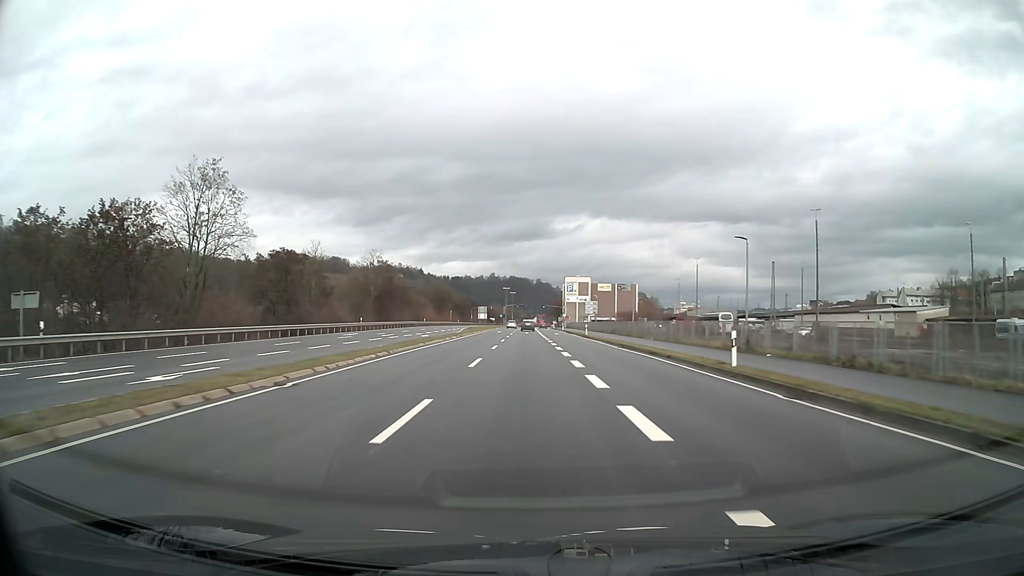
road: primary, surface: asphalt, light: Day
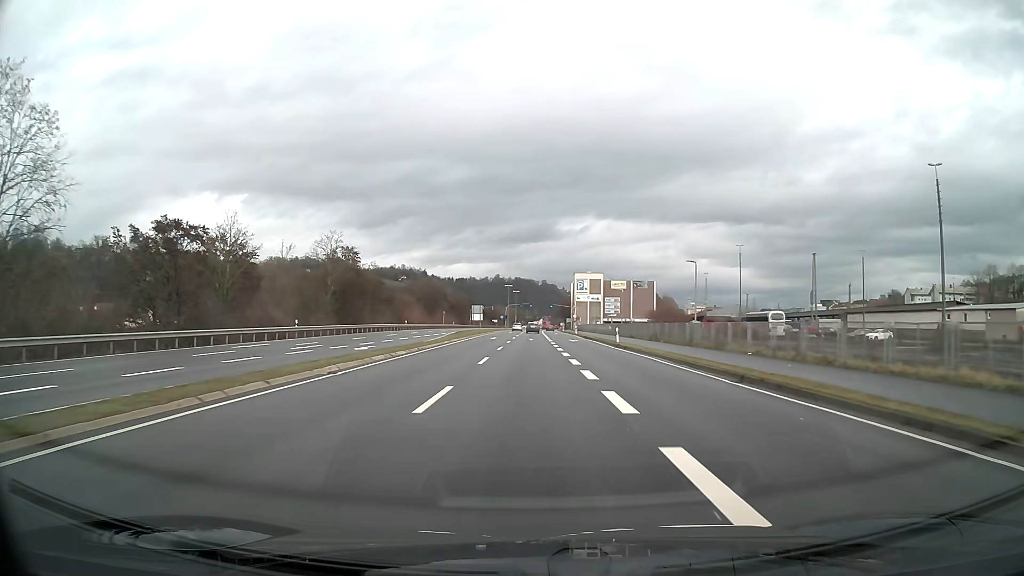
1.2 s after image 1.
(-0.1, +21.5) m; 0°
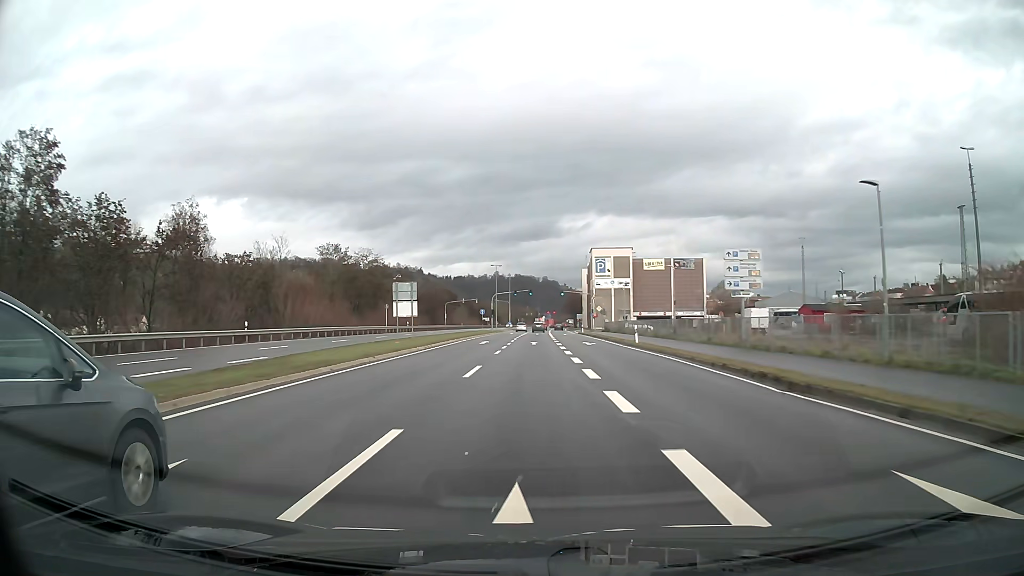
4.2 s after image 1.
(0.0, +53.8) m; 0°
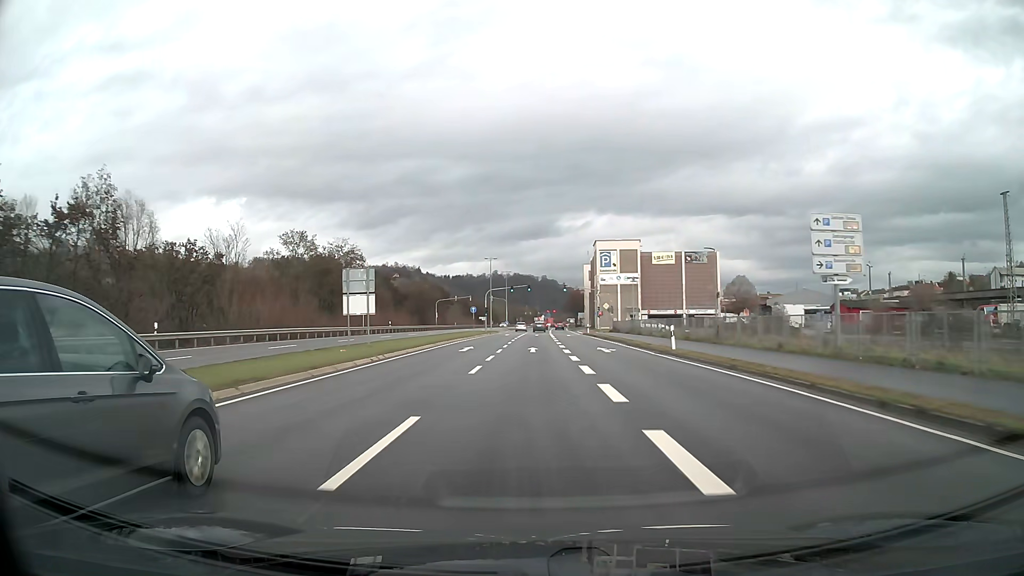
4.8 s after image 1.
(0.0, +10.8) m; 0°
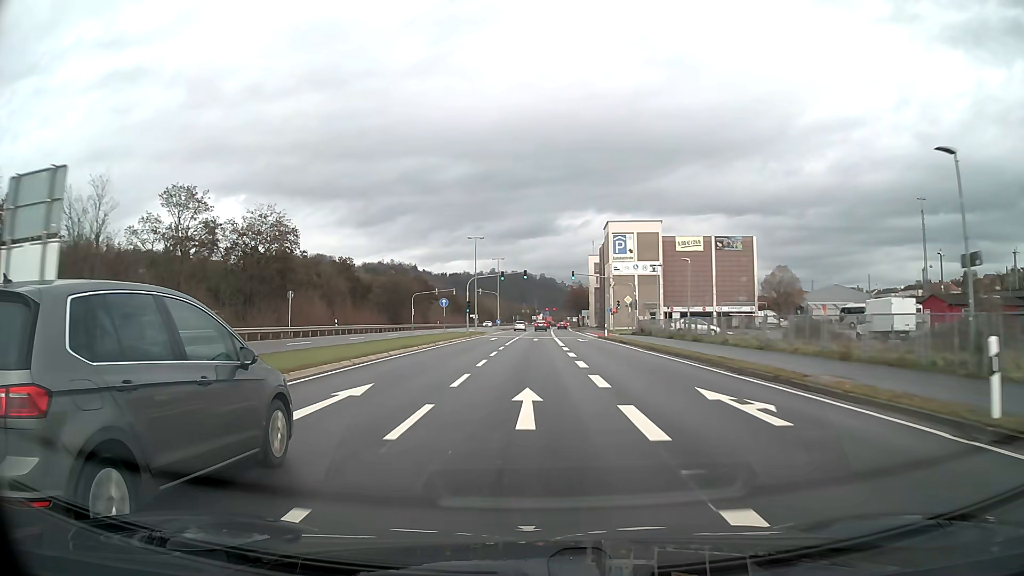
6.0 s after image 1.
(+0.1, +21.6) m; 0°
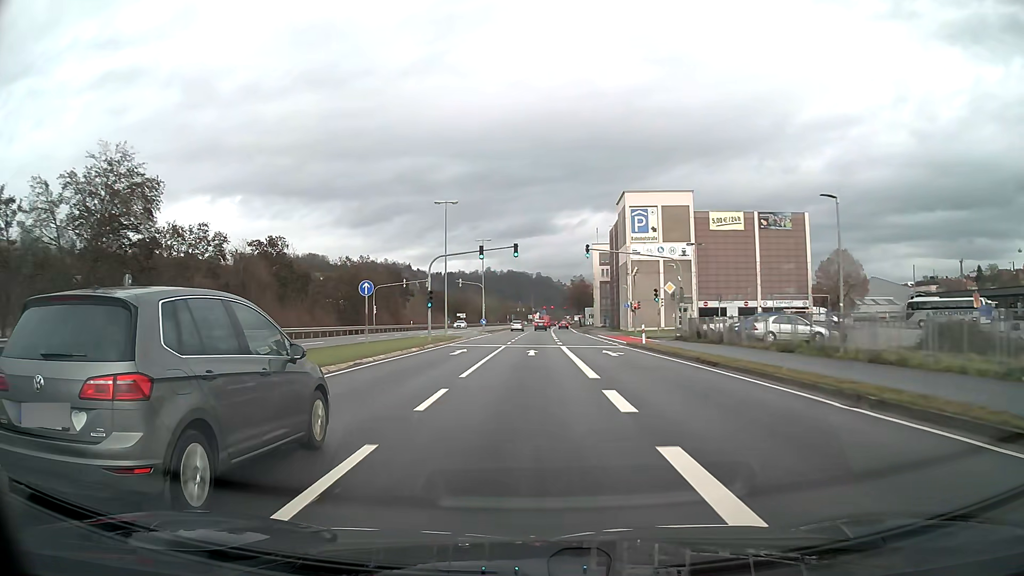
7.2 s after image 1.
(+0.1, +21.6) m; 0°
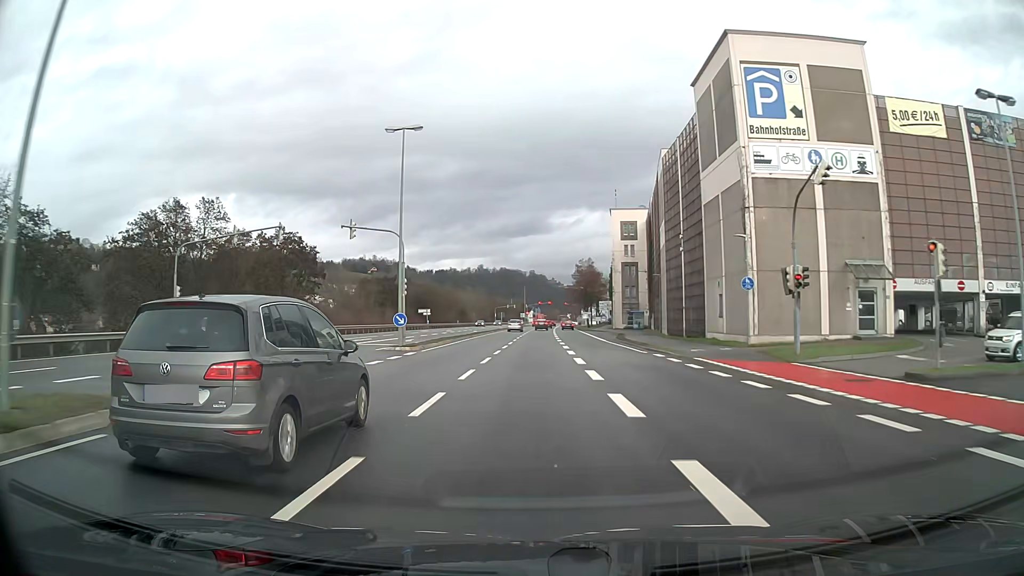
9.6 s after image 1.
(+0.2, +43.2) m; +1°
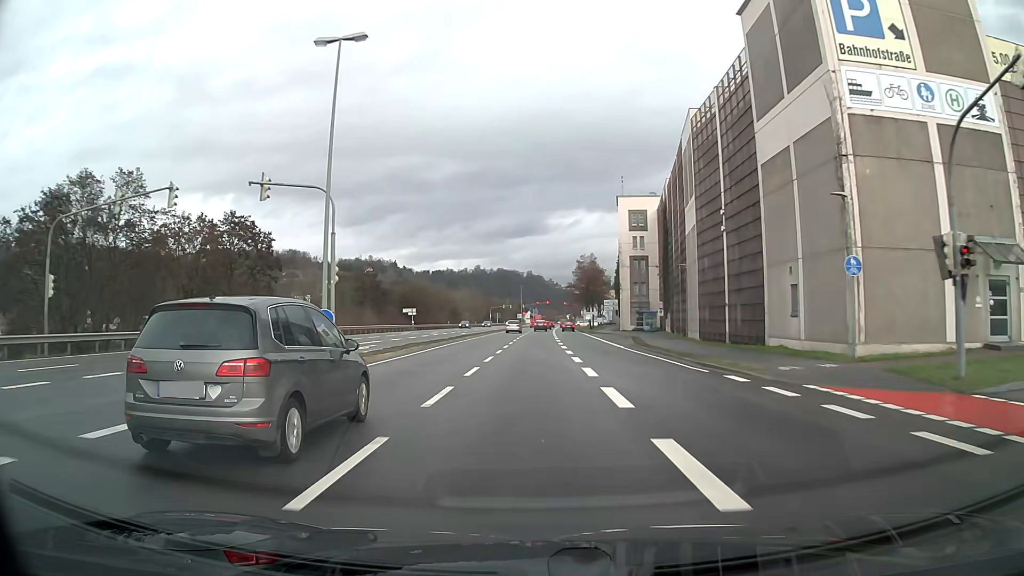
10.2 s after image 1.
(0.0, +10.8) m; 0°
(0, +10) (0, +20) (0, +30) (0, +40) (0, +50) (0, +60) (+1, +70) (+1, +80) (+1, +90) (+1, +100) m
